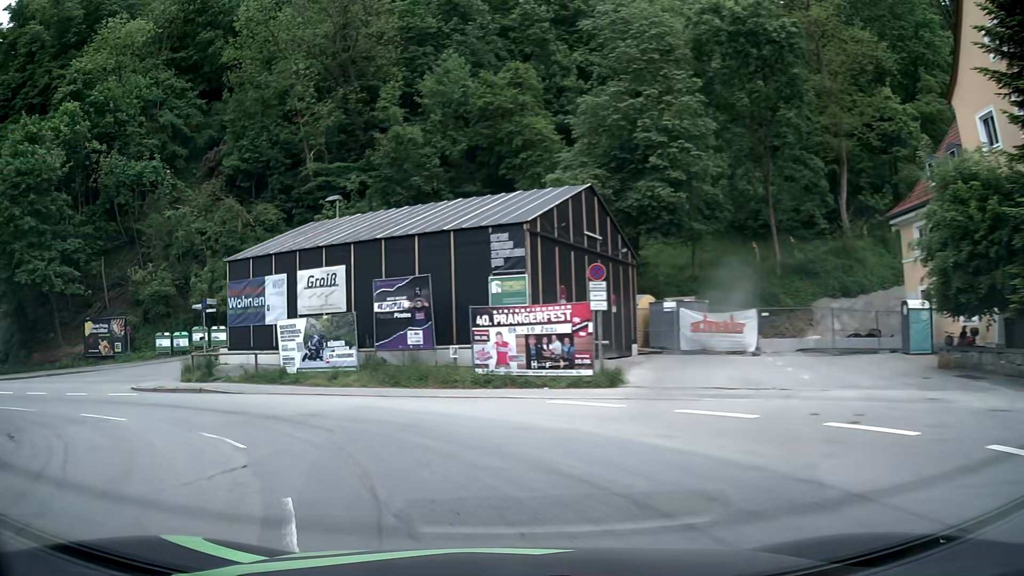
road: primary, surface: asphalt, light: Day
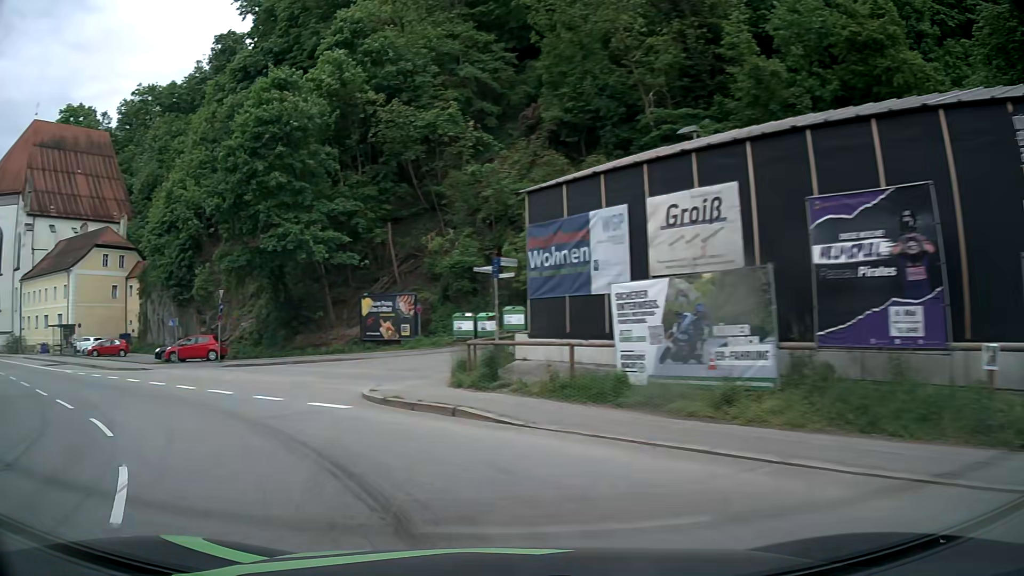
(-2.5, +10.3) m; -29°
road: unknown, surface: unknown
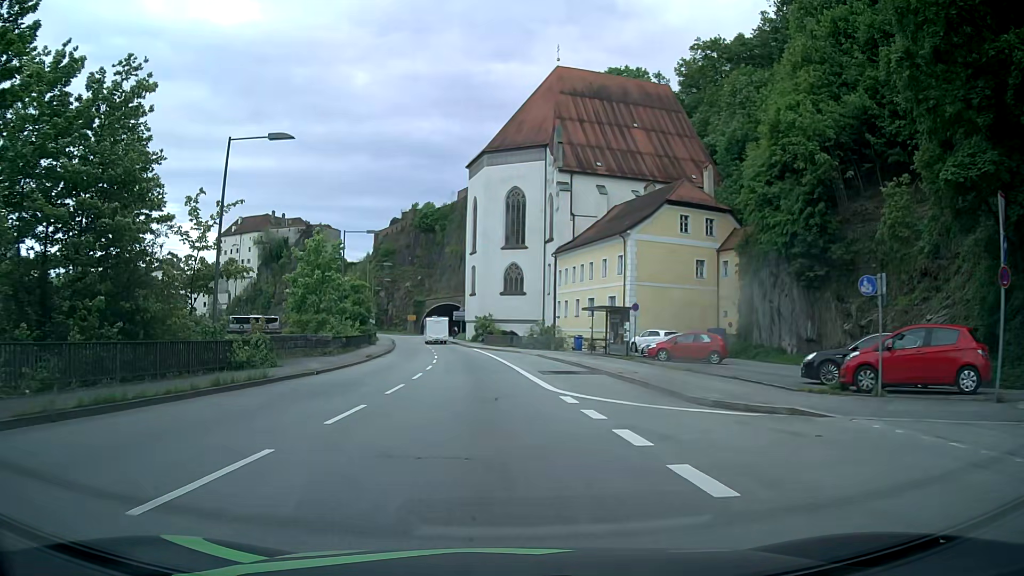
(-13.0, +20.9) m; -52°
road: primary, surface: asphalt
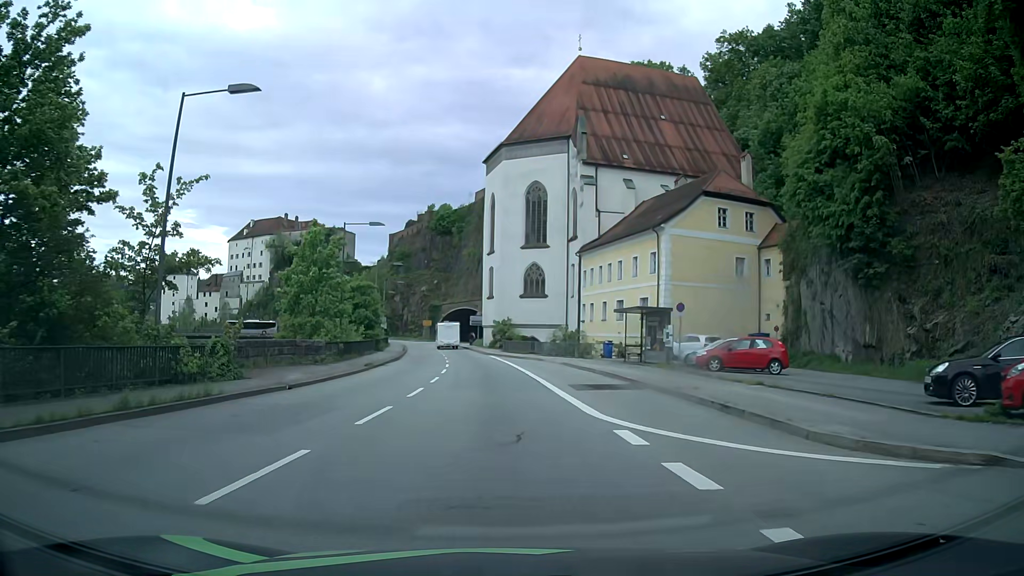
(-0.1, +5.4) m; -2°
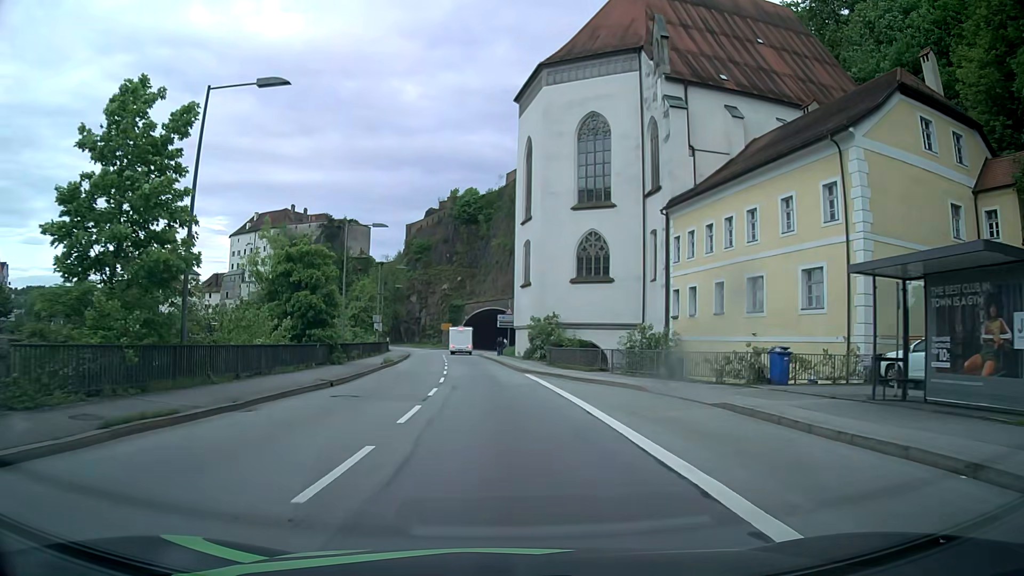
(-0.6, +24.0) m; -3°
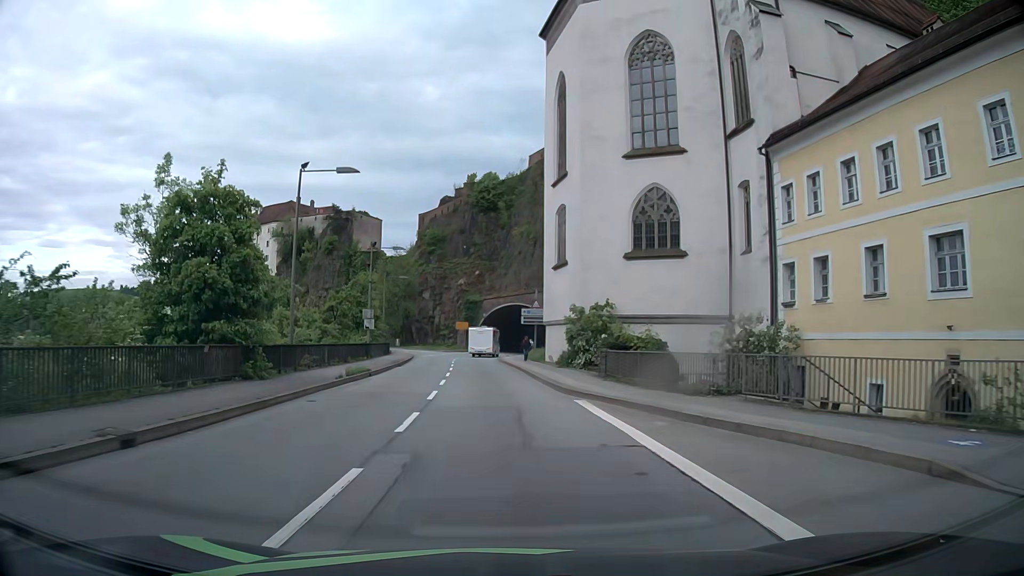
(-0.2, +13.6) m; -2°
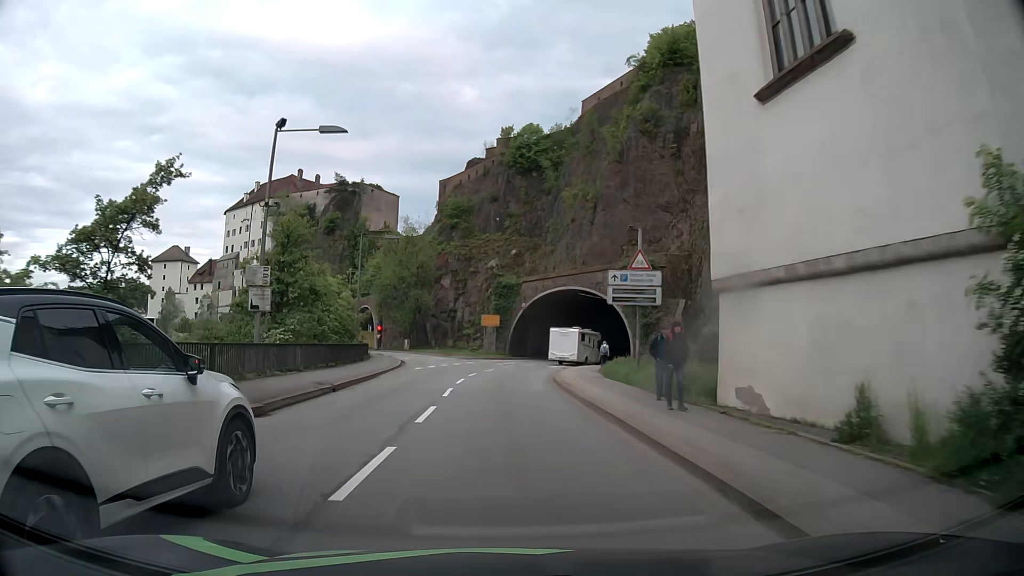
(-0.9, +28.5) m; -3°
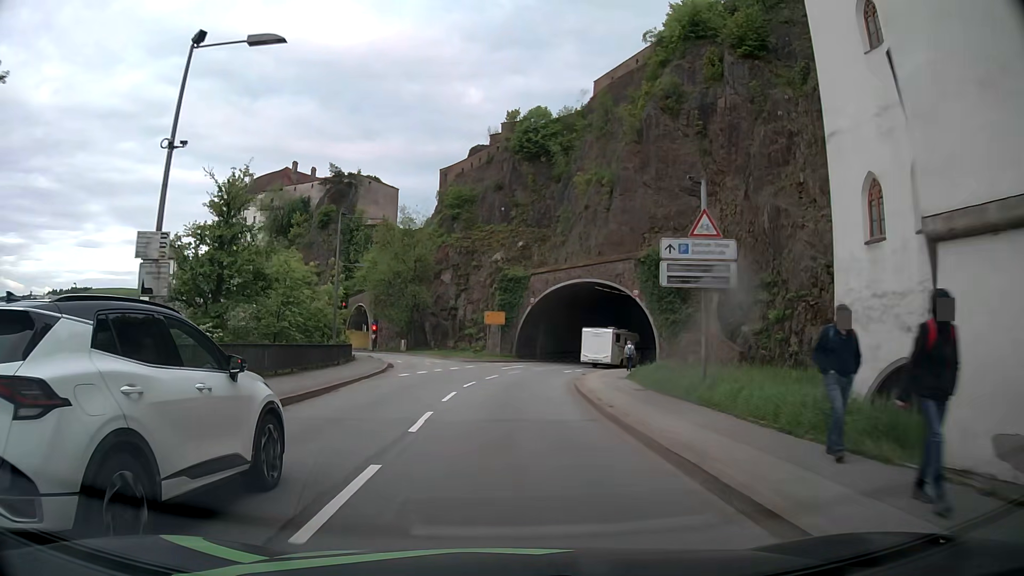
(-0.1, +7.3) m; -1°
